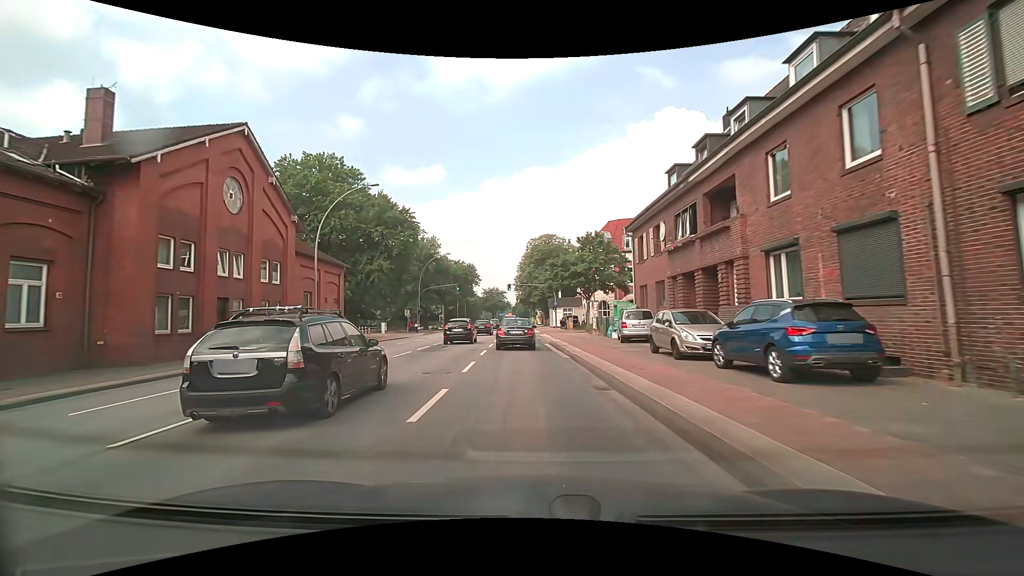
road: primary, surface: asphalt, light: Day
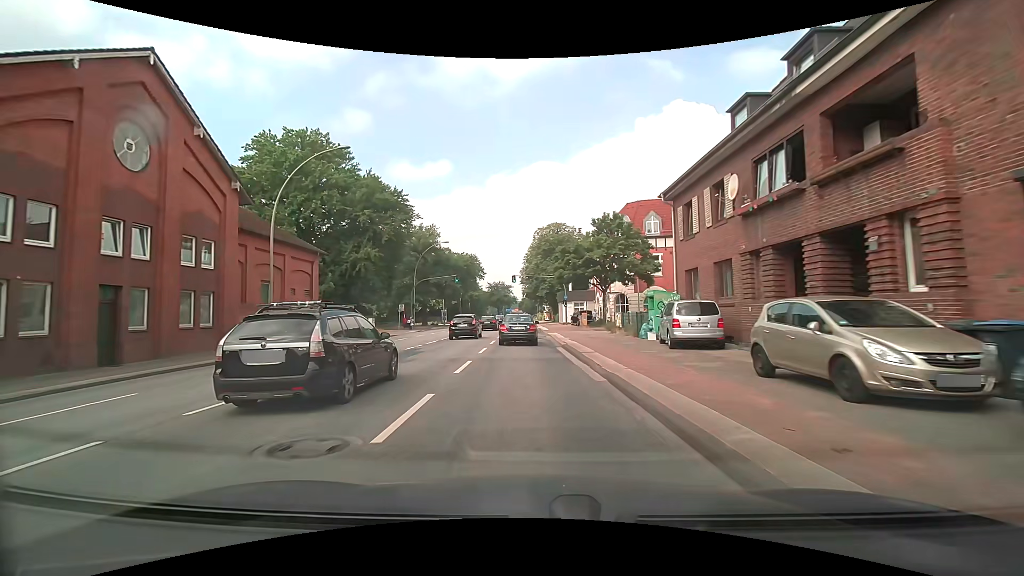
(-0.1, +7.6) m; -1°
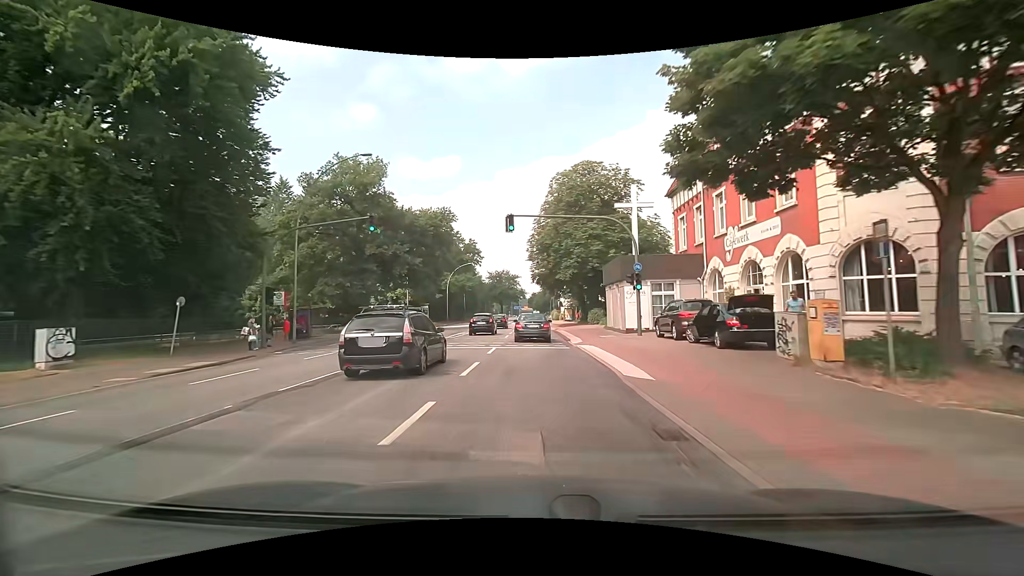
(-0.9, +38.0) m; -2°
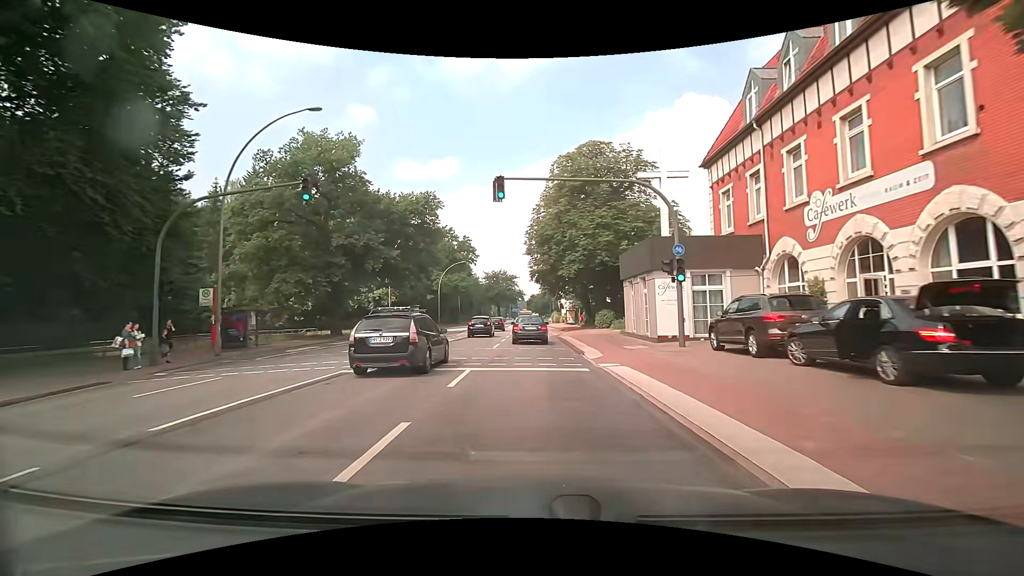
(0.0, +7.6) m; 0°
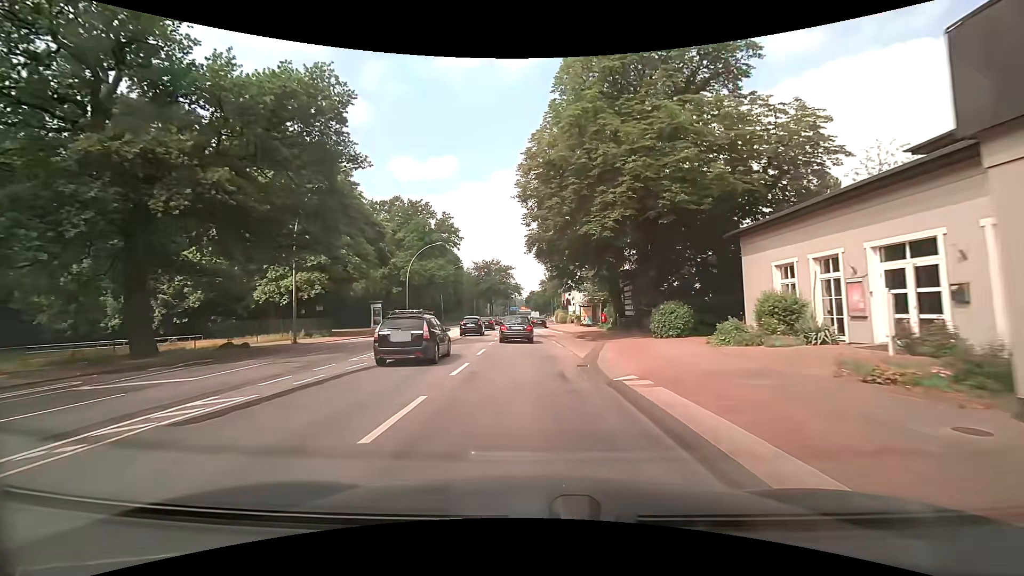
(+0.1, +22.8) m; 0°
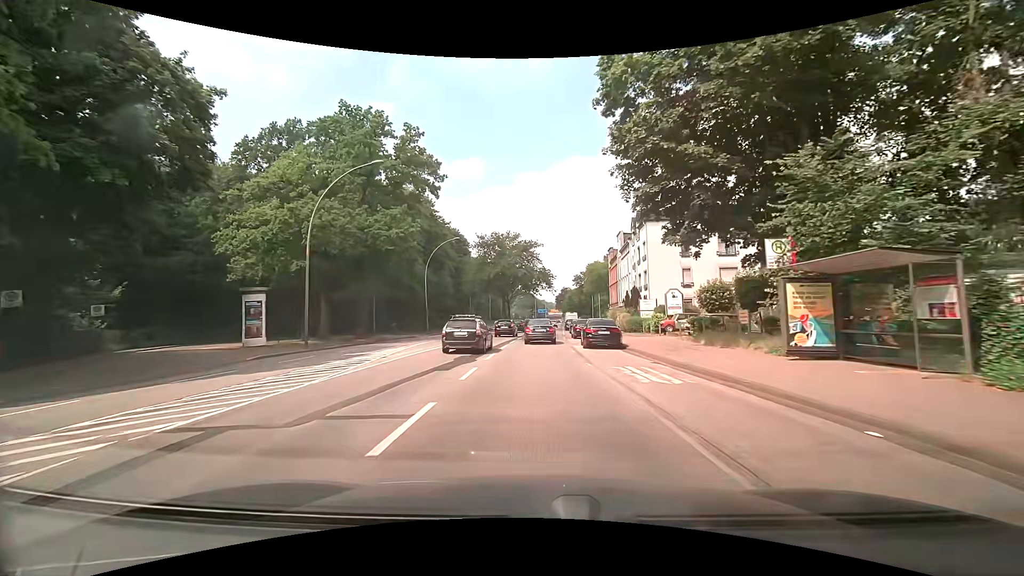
(-1.2, +37.9) m; -3°
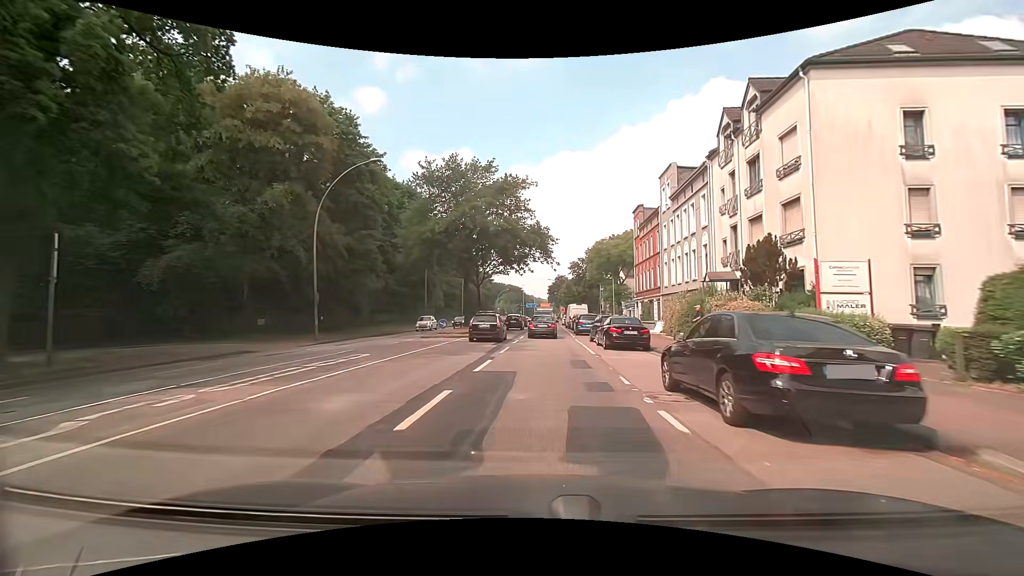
(+0.1, +30.2) m; +1°
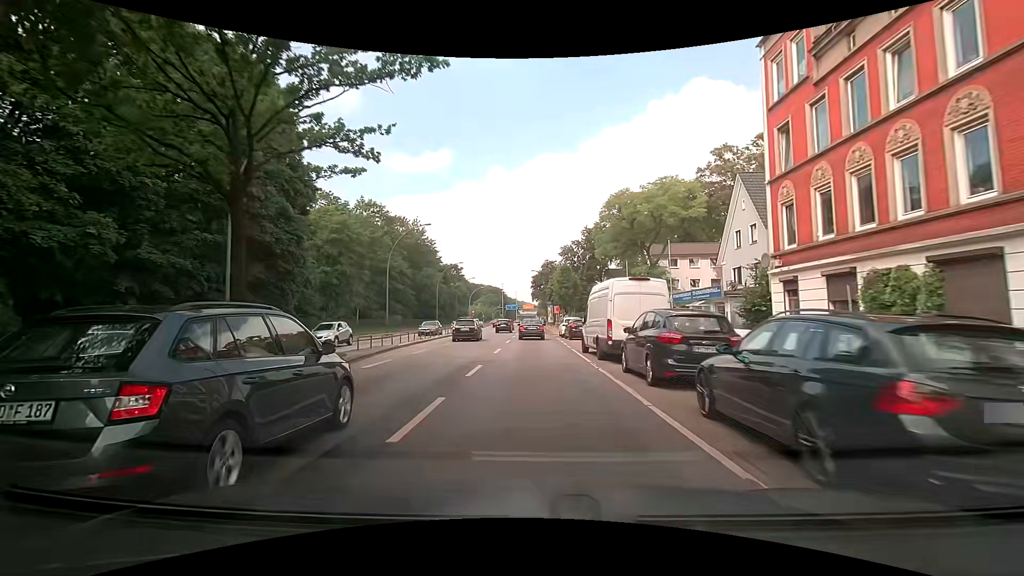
(+0.9, +37.6) m; +2°
(0, +10) (0, +20) (0, +30) (0, +40) (0, +50) (0, +60) (0, +70) (0, +80) (0, +90) (0, +100) m
